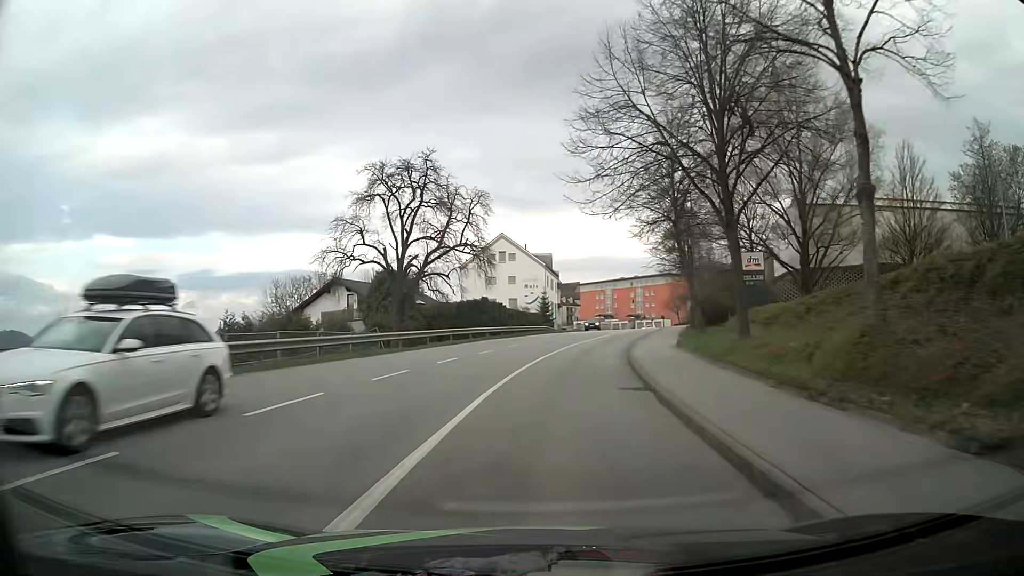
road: tertiary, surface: asphalt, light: Day
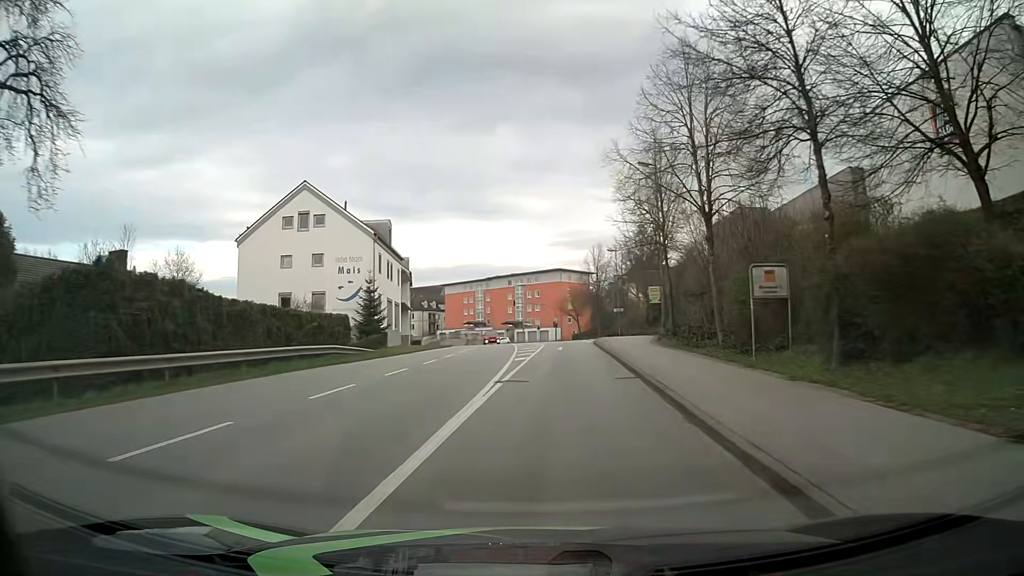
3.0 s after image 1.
(+4.1, +38.2) m; +11°
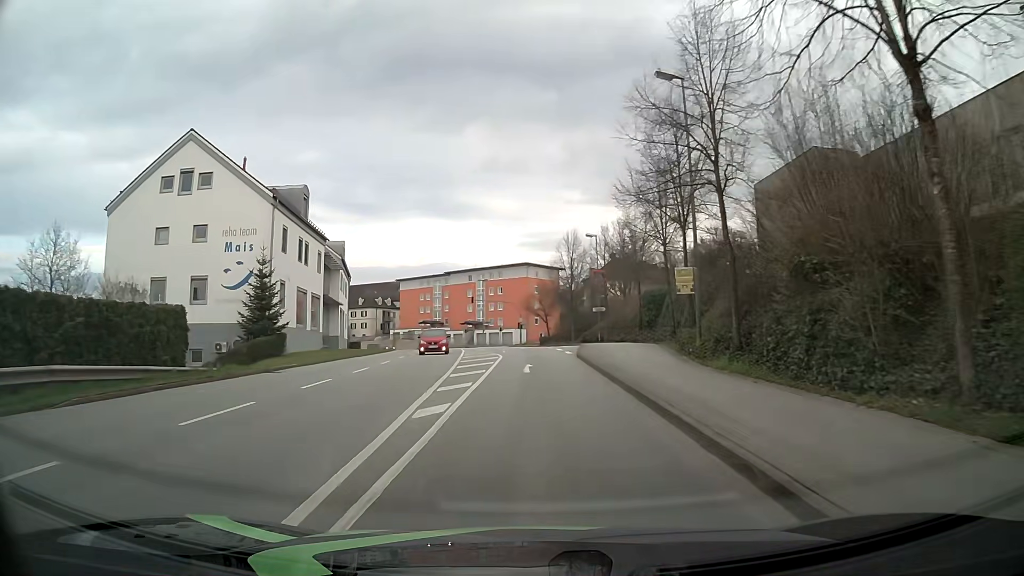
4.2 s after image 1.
(+0.6, +14.9) m; +3°
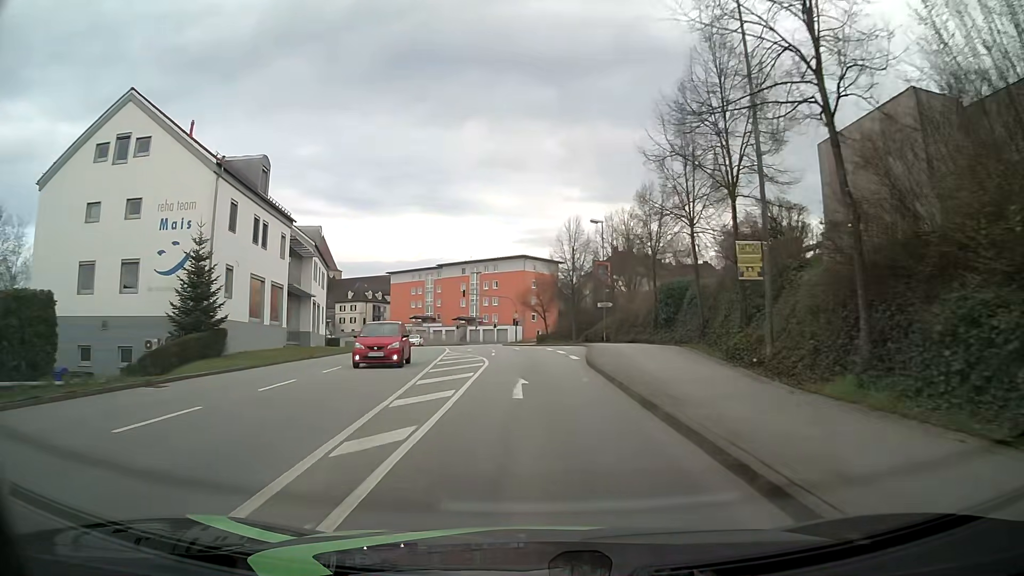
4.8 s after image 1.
(+0.1, +7.2) m; 0°
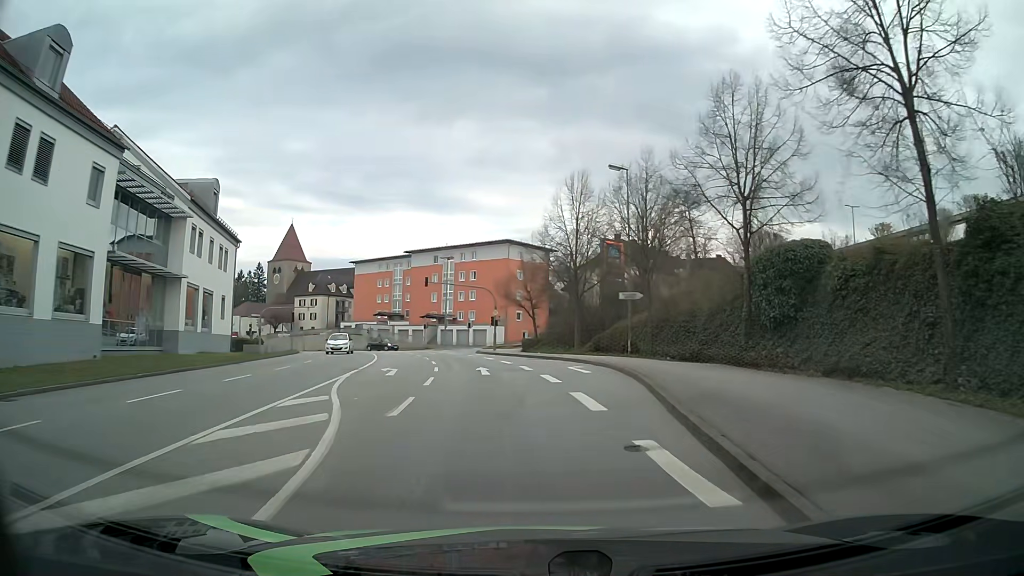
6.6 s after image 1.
(+0.1, +20.0) m; +2°
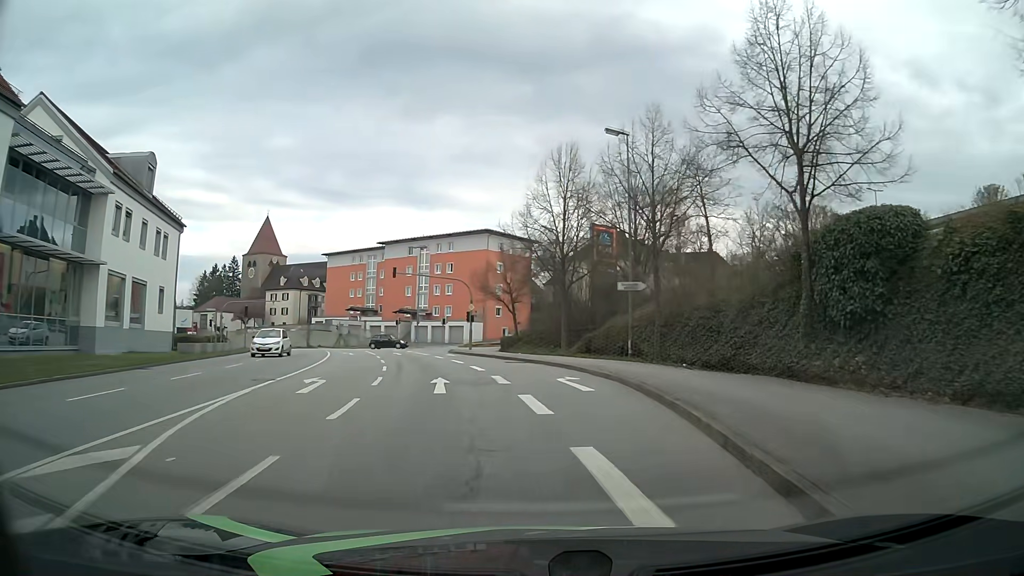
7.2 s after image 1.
(0.0, +6.4) m; +1°
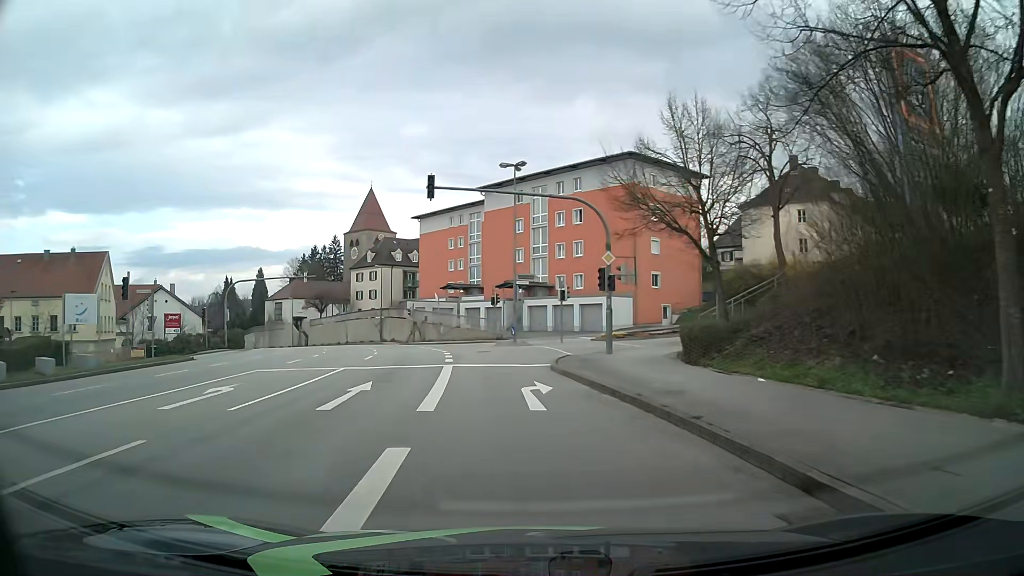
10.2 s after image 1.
(-1.7, +30.2) m; -11°
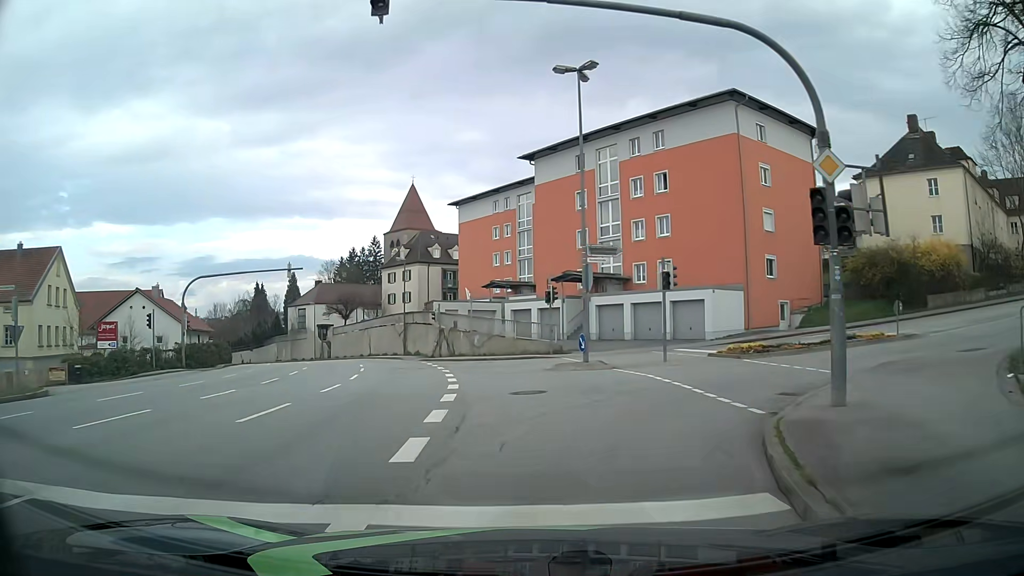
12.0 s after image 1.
(-0.9, +15.4) m; -6°
(+1, +10) (+7, +18) (+16, +22) (+25, +25) (+35, +28) (+44, +31) (+54, +34) (+64, +36) (+72, +41) (+72, +50) m
